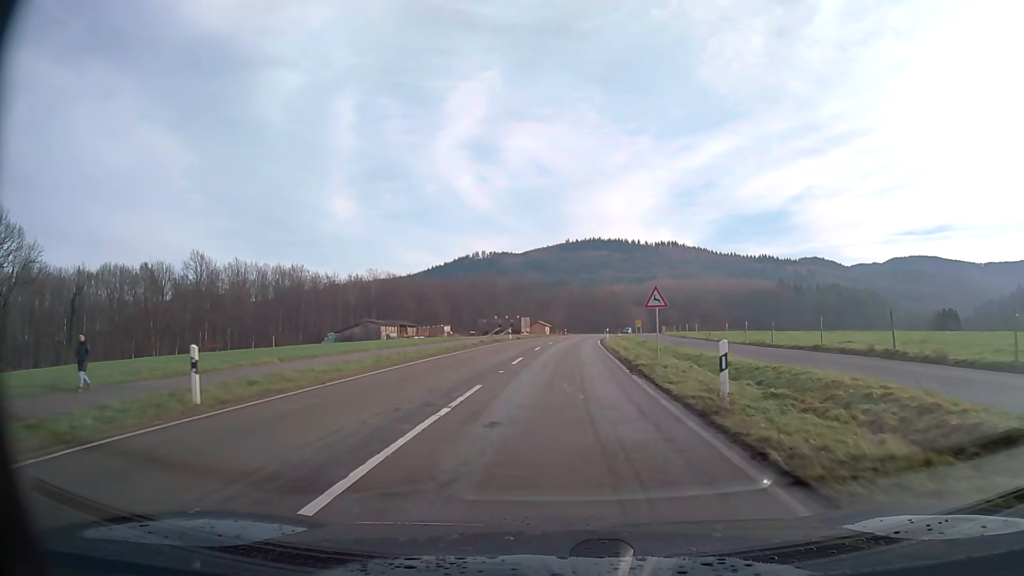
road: secondary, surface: asphalt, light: Day
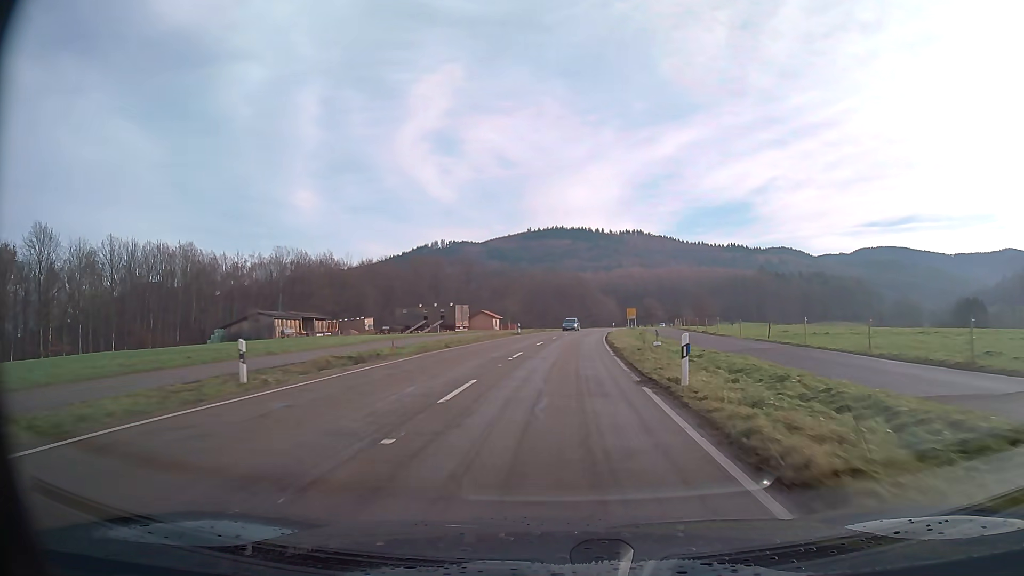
(+1.4, +47.9) m; +3°
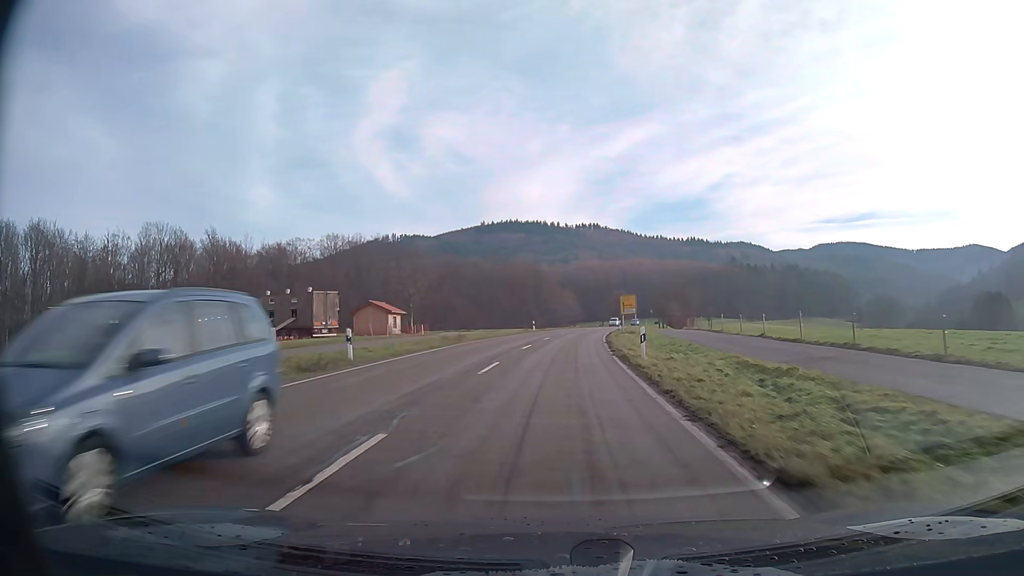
(+1.5, +42.5) m; +4°
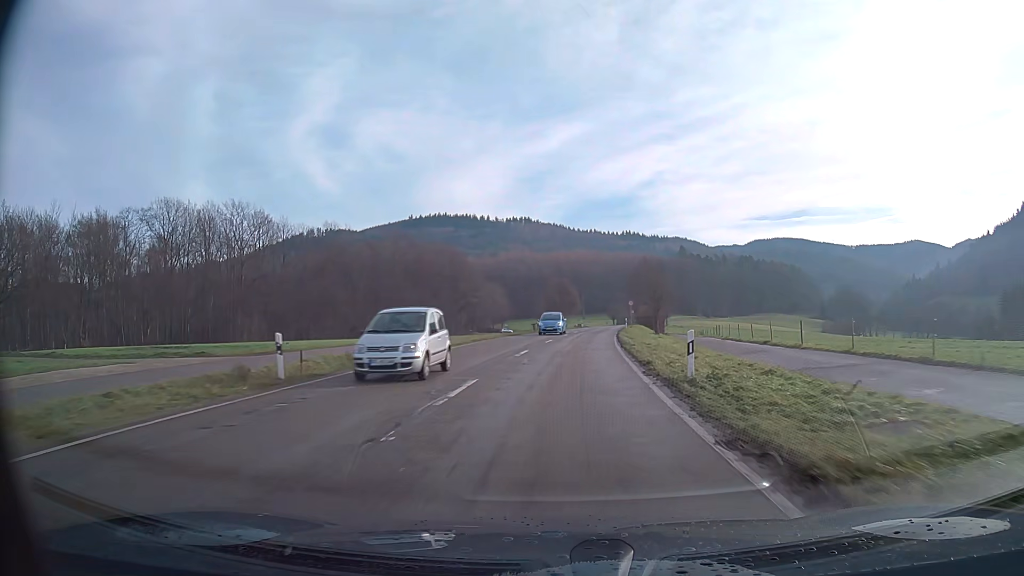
(+2.5, +53.2) m; +6°
(0, +10) (0, +20) (+1, +30) (+2, +40) (+3, +50) (+4, +60) (+5, +70) (+6, +80) (+7, +90) (+8, +100) m
